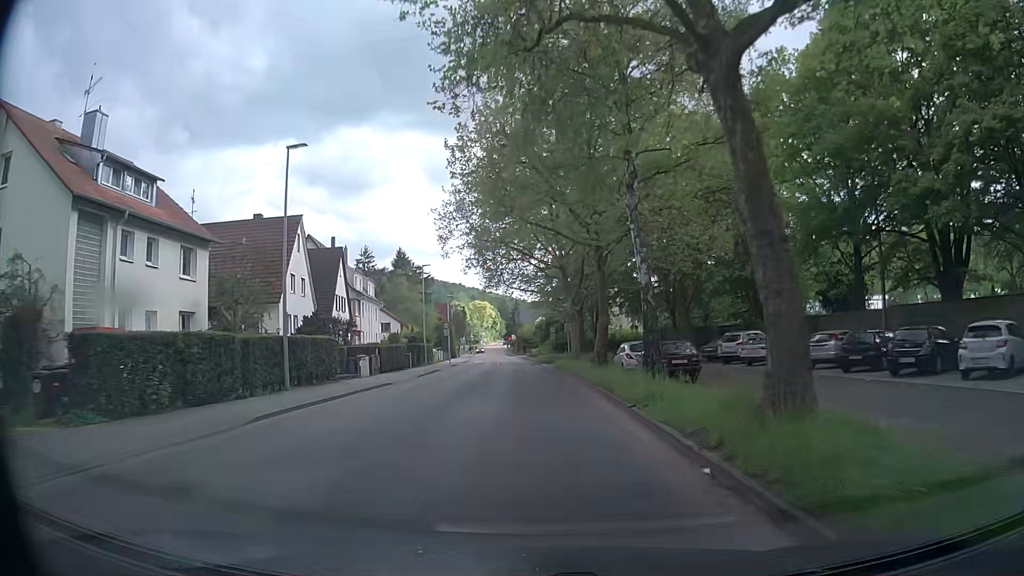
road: secondary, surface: asphalt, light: Day
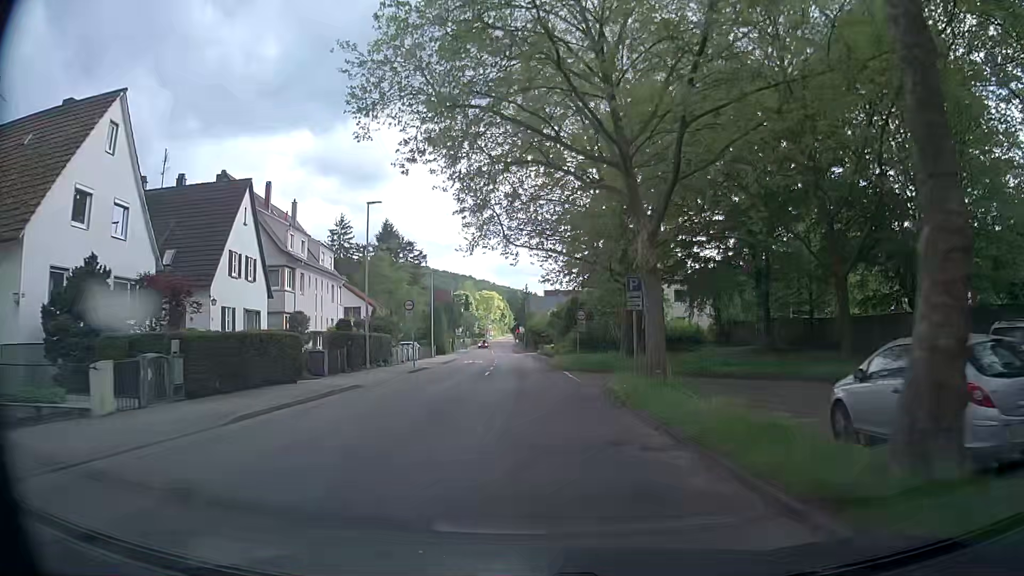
(-0.1, +22.5) m; -1°
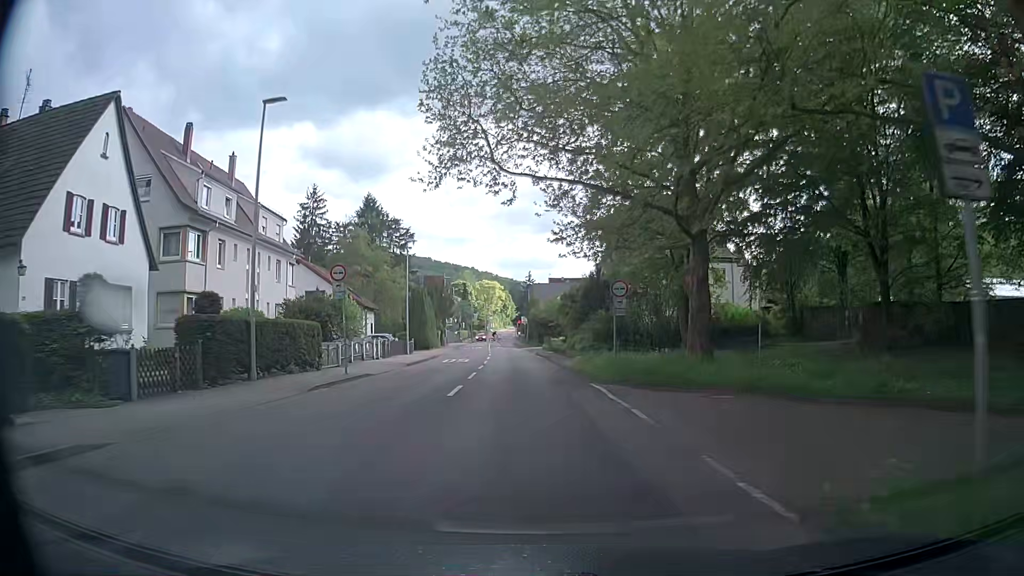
(0.0, +14.1) m; 0°
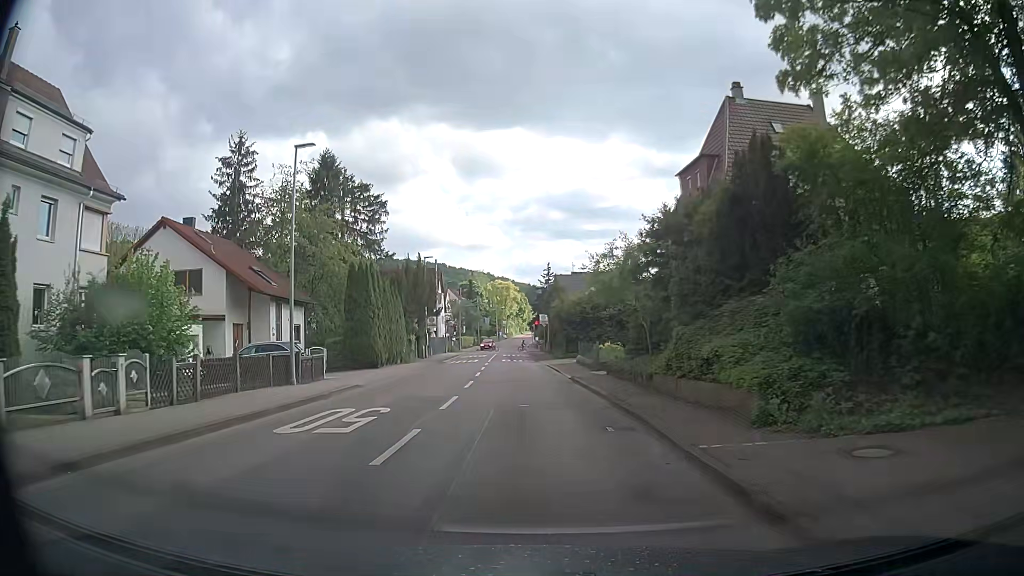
(-0.1, +26.2) m; -1°
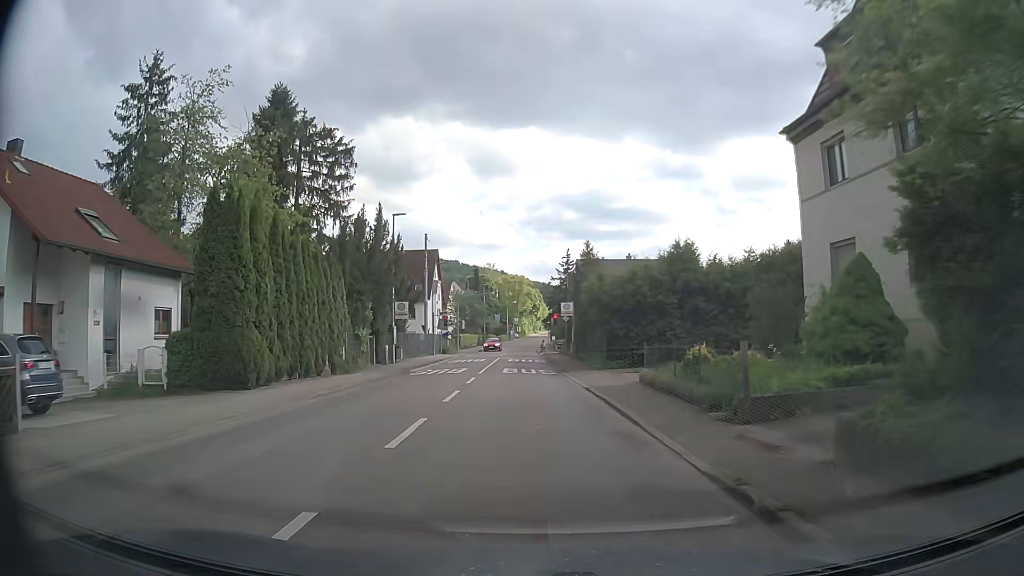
(-0.2, +17.8) m; -1°
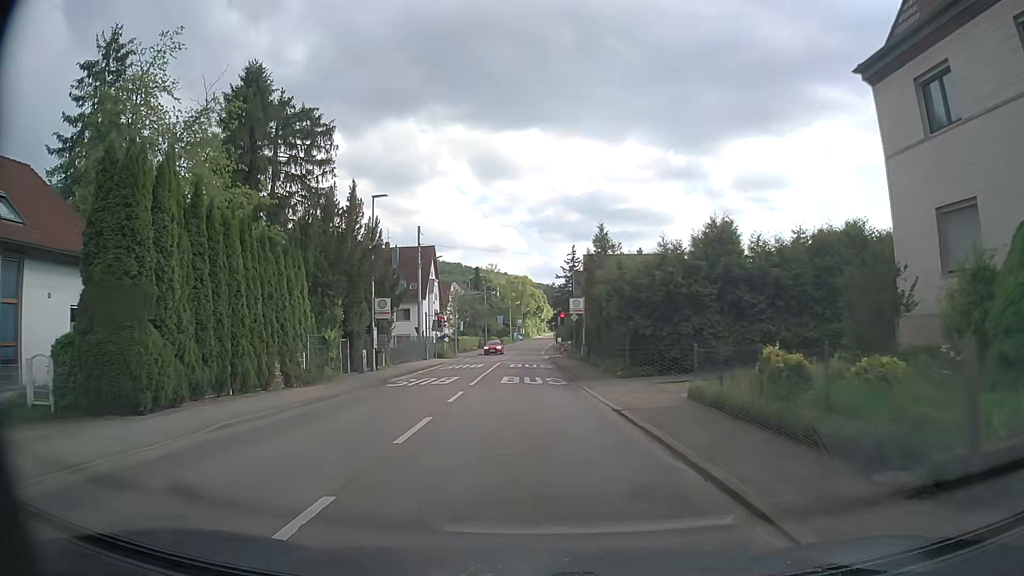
(-0.1, +5.5) m; -1°
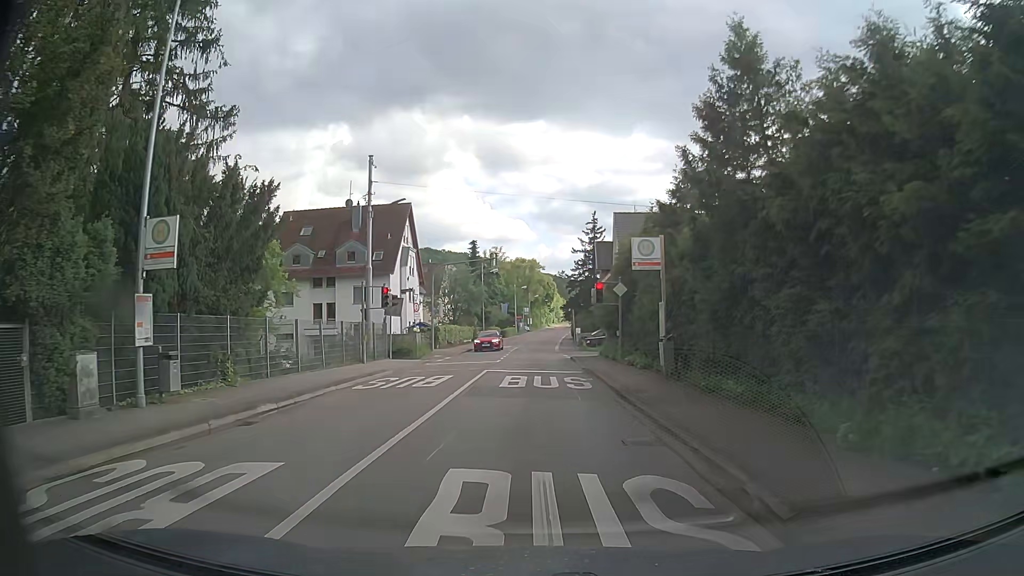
(0.0, +19.7) m; +1°
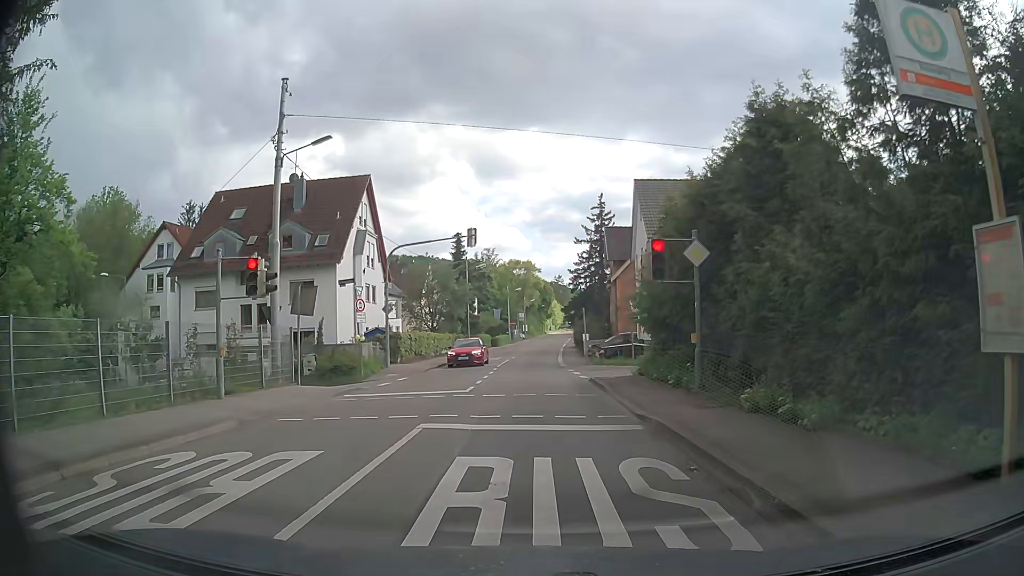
(-0.2, +12.6) m; -1°
(0, +10) (0, +20) (0, +30) (0, +40) (+1, +50) (+1, +60) (+2, +70) (+2, +80) (+3, +90) (+4, +100) m
